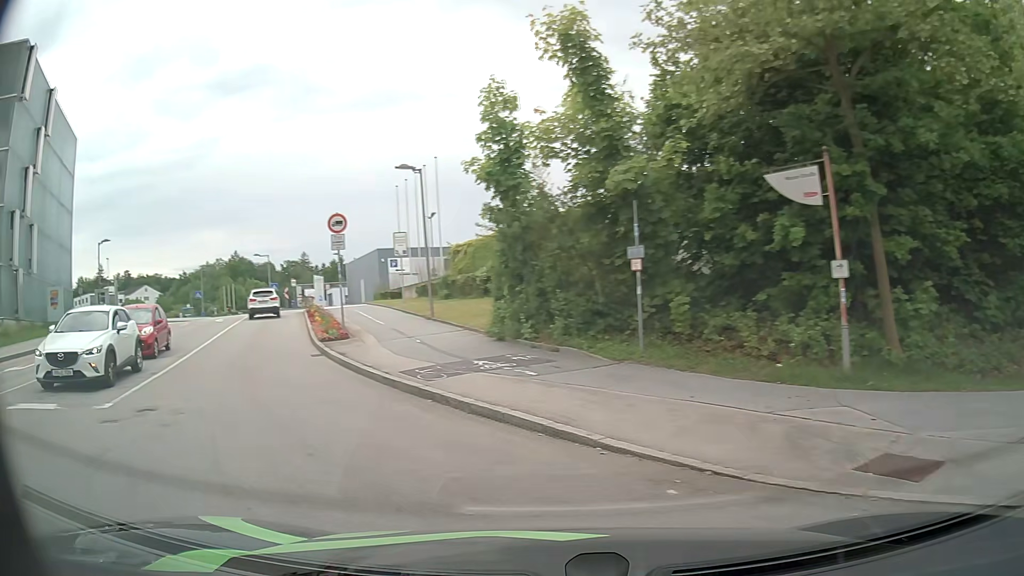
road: residential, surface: asphalt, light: Day
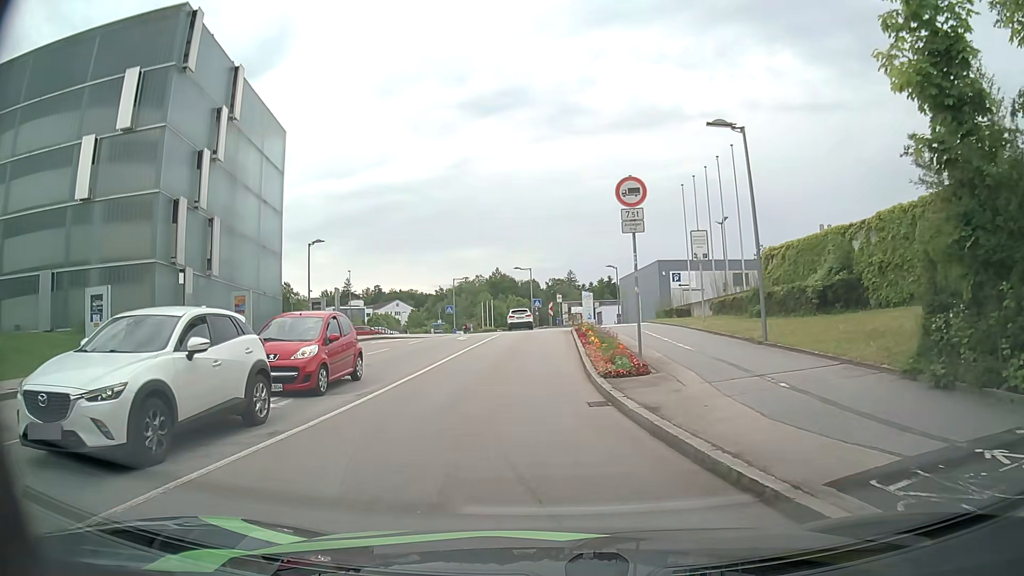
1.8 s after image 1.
(-2.4, +7.0) m; -26°
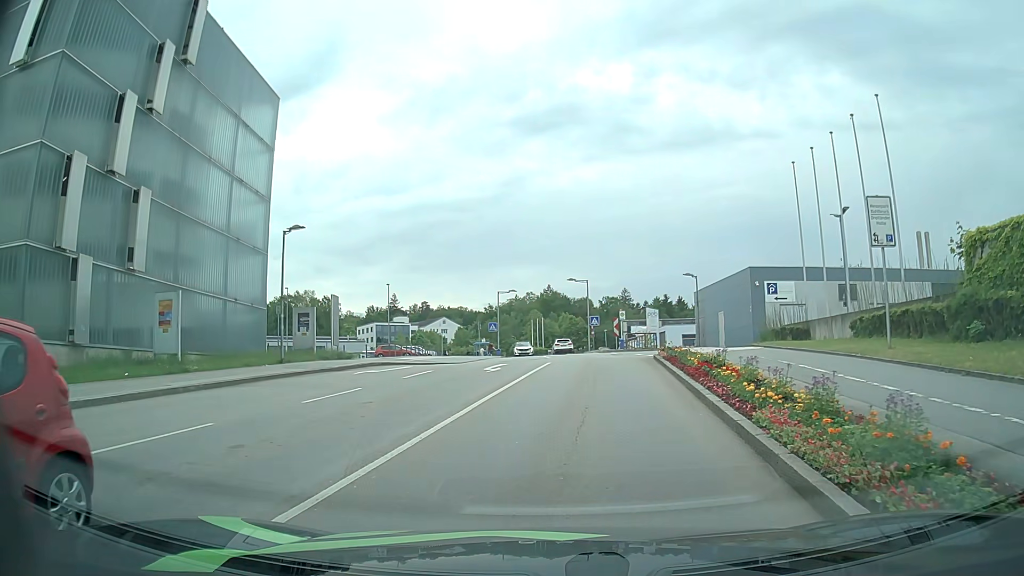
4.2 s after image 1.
(-0.5, +10.8) m; -4°
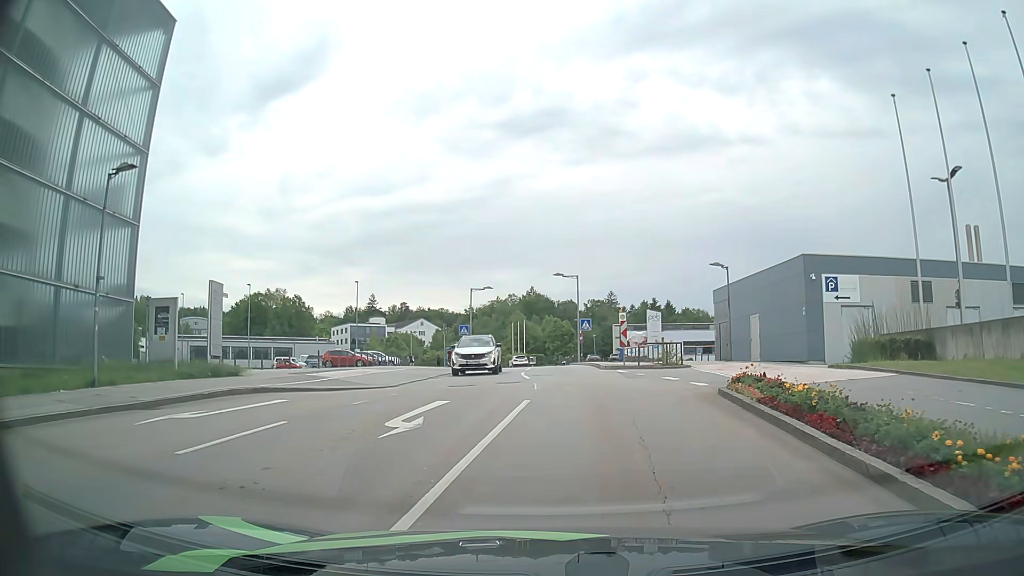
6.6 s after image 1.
(+0.1, +11.0) m; +1°
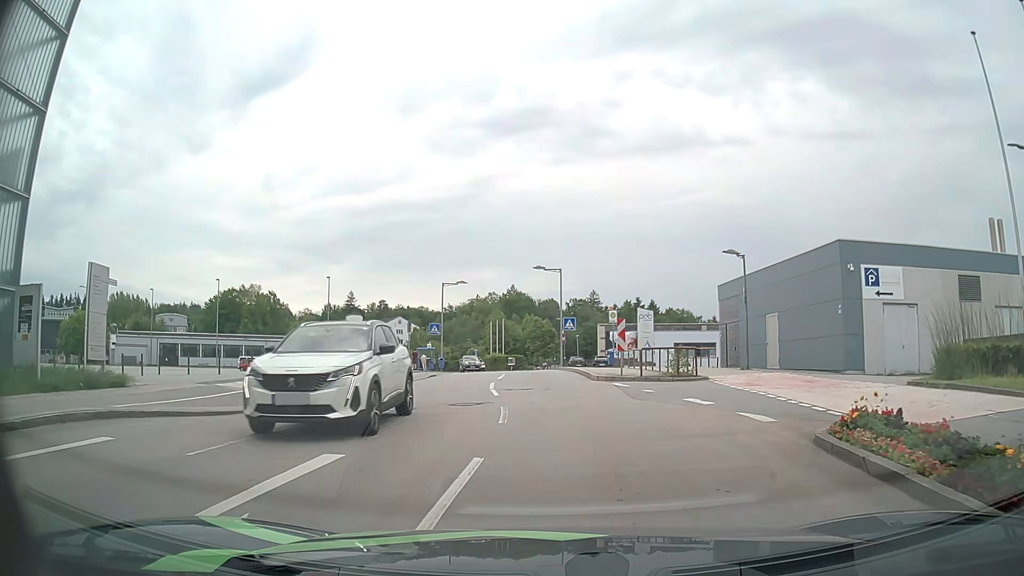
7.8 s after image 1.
(+0.1, +5.8) m; +1°
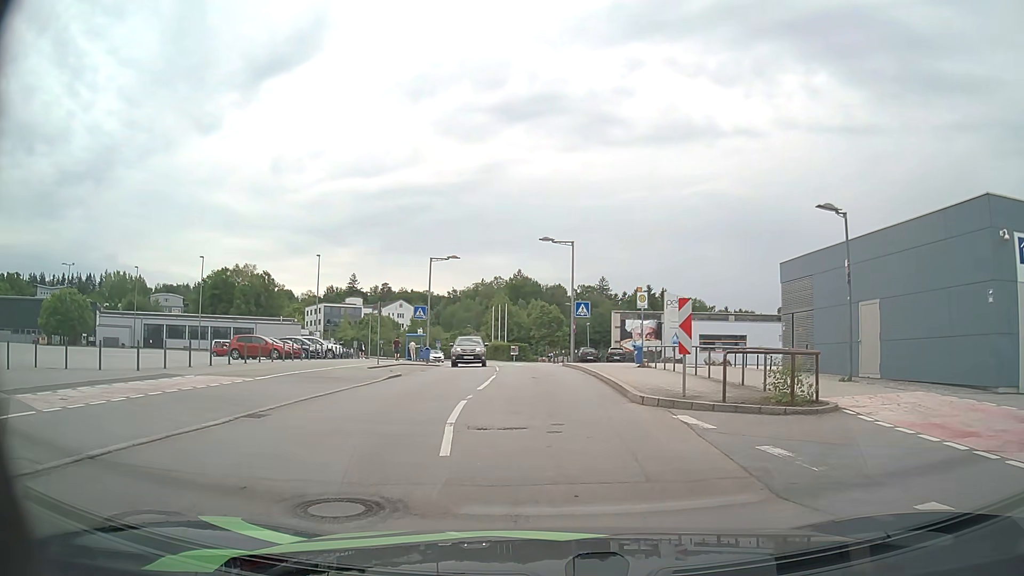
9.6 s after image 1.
(0.0, +9.0) m; -1°
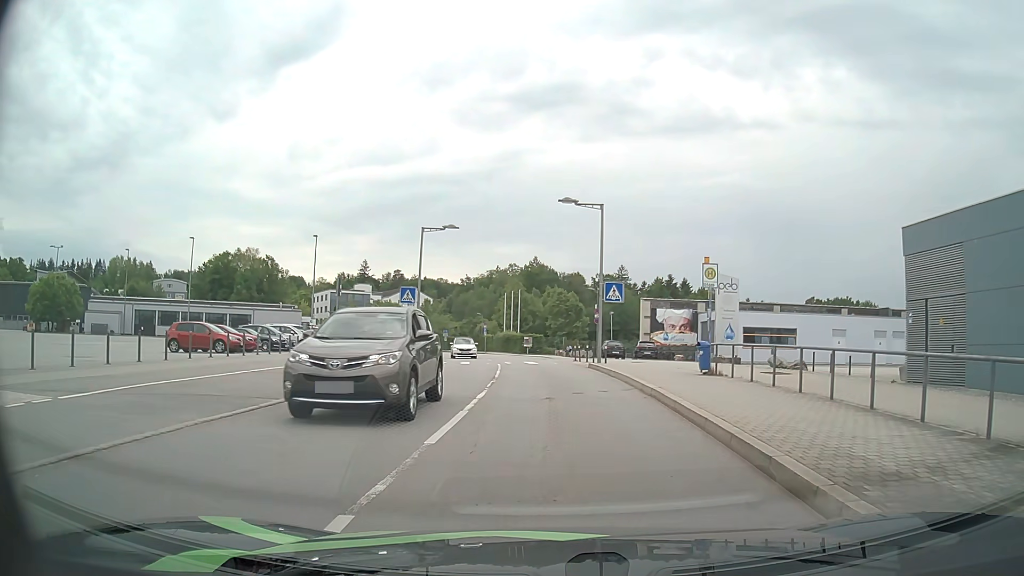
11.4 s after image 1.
(0.0, +9.1) m; -1°
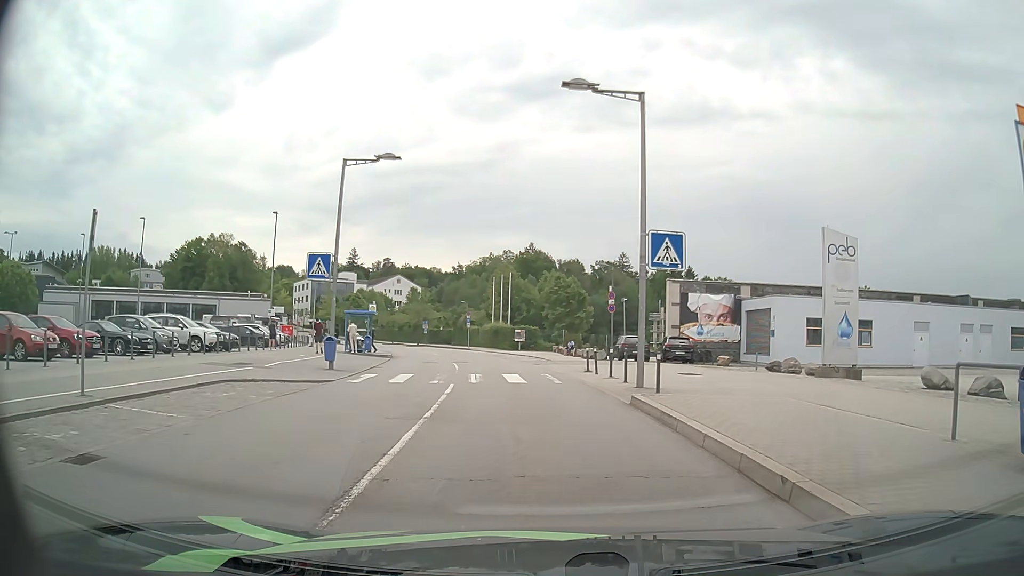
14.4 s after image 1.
(+0.2, +13.9) m; +1°
(0, +10) (-1, +20) (-2, +30) (-4, +40) (-6, +50) (-9, +59) (-12, +69) (-16, +78) (-20, +87) (-25, +96) m
